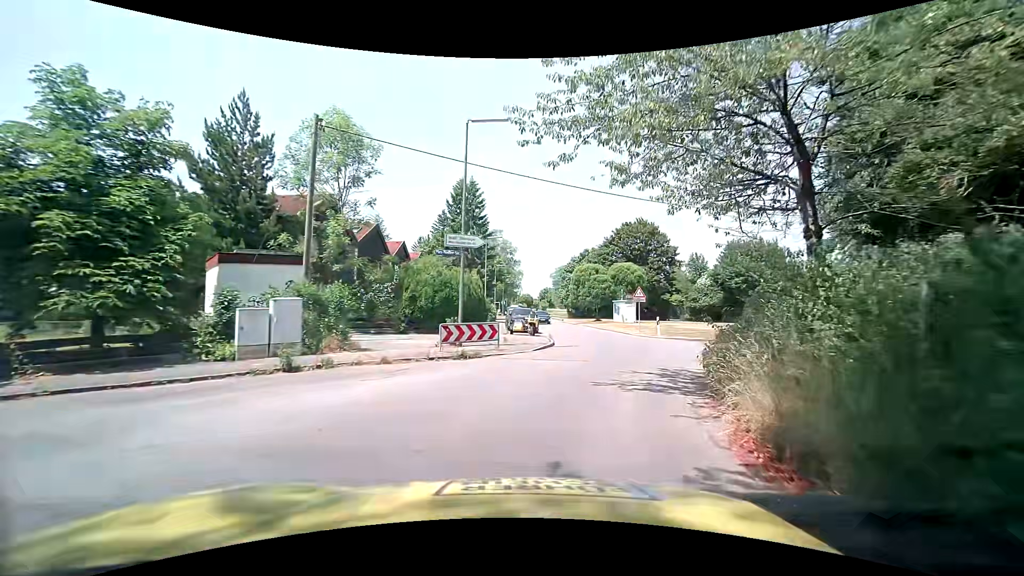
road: residential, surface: asphalt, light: Day
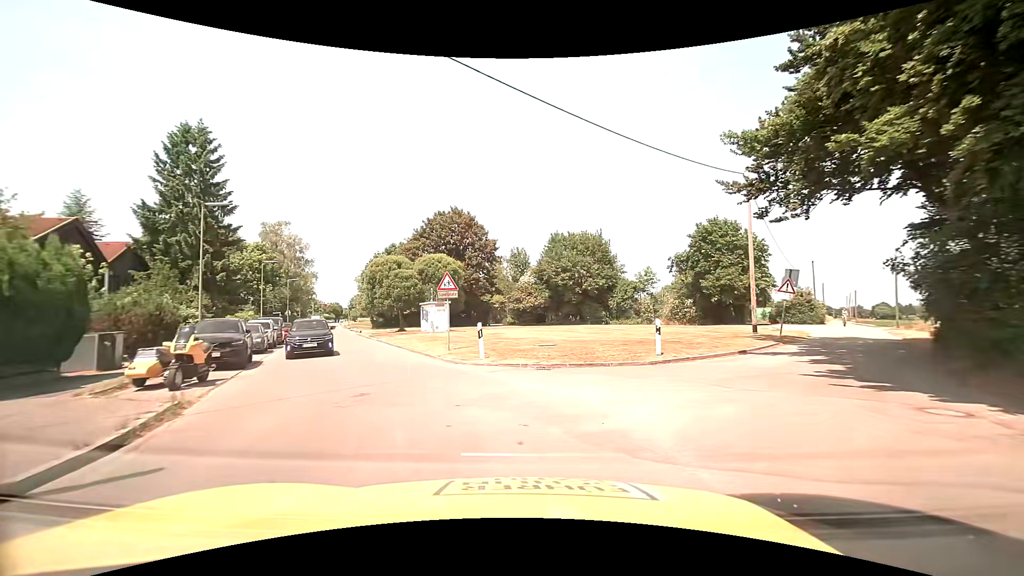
(+3.0, +15.0) m; +20°
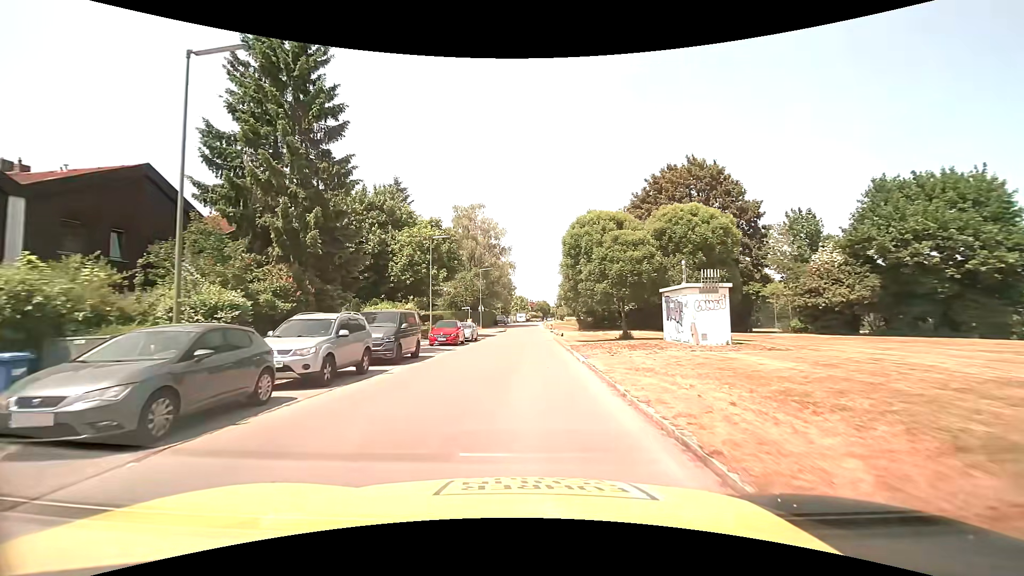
(-5.0, +20.2) m; -23°
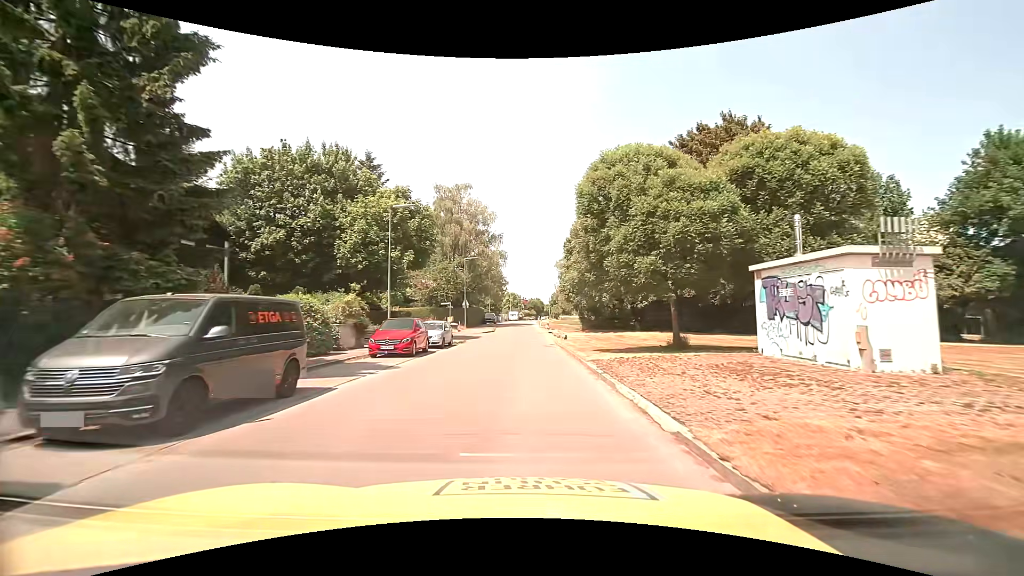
(-0.1, +10.4) m; 0°
(0, +10) (0, +20) (0, +30) (0, +40) (0, +50) (0, +60) (0, +70) (0, +80) (+1, +90) (+1, +100) m
